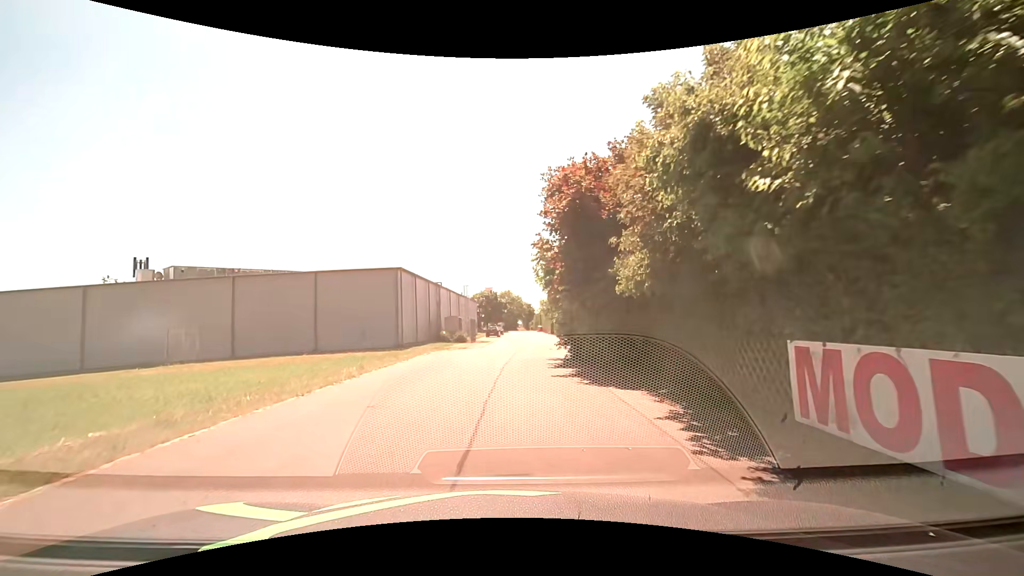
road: residential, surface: asphalt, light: Day
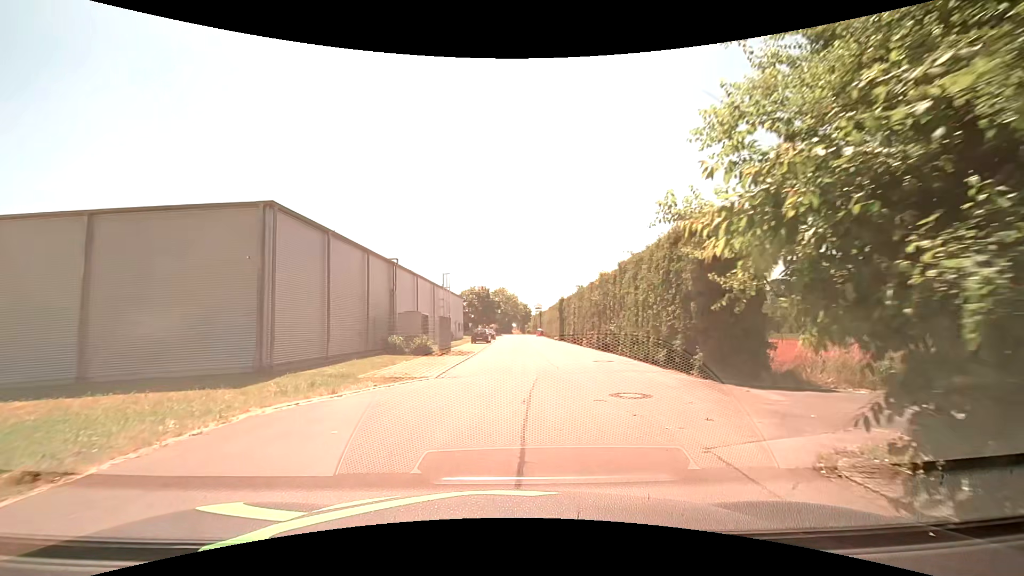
(+0.2, +17.6) m; +1°
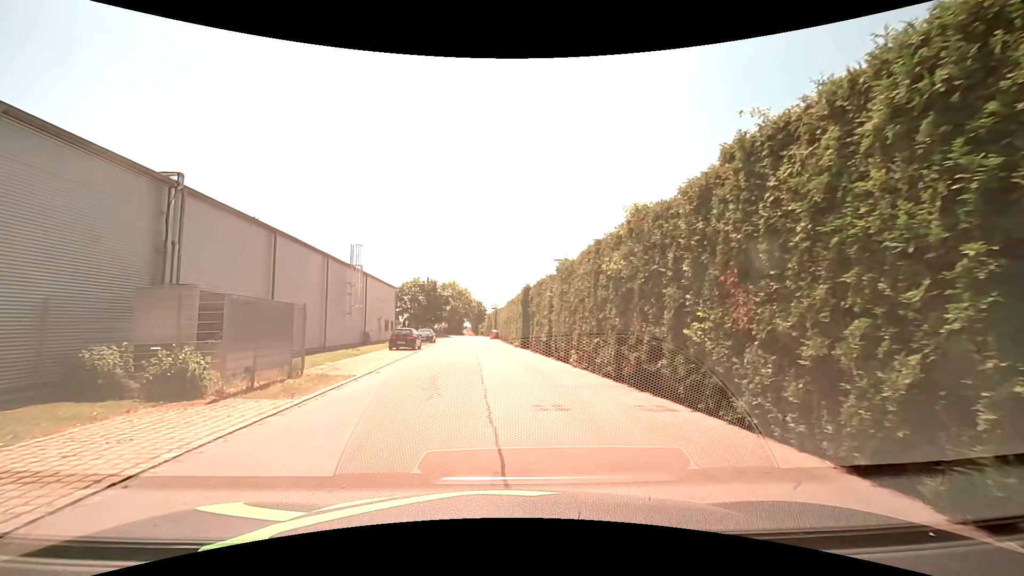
(+1.2, +16.3) m; +5°
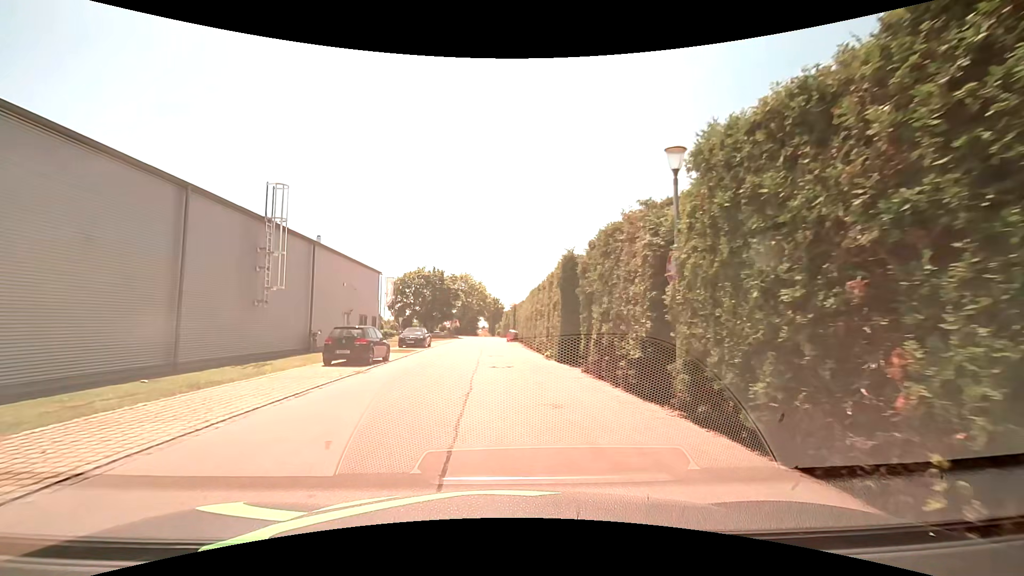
(-0.2, +15.0) m; -2°
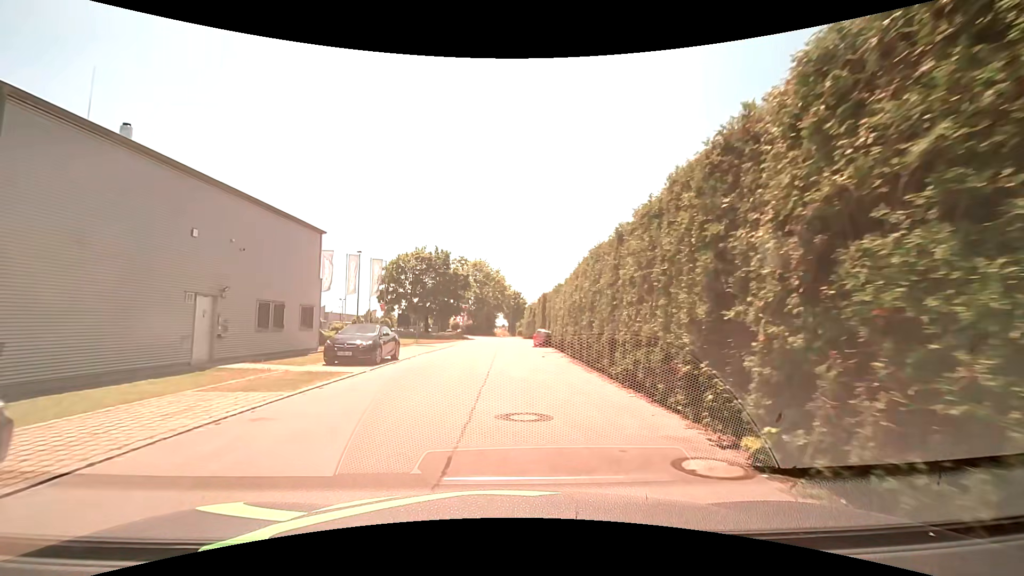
(-0.3, +17.6) m; -2°
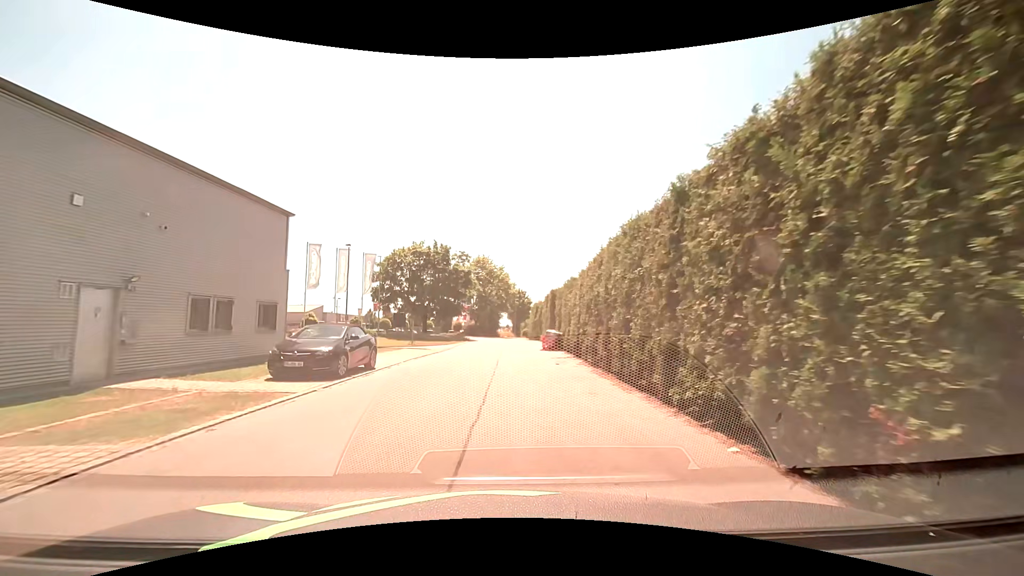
(0.0, +4.3) m; 0°
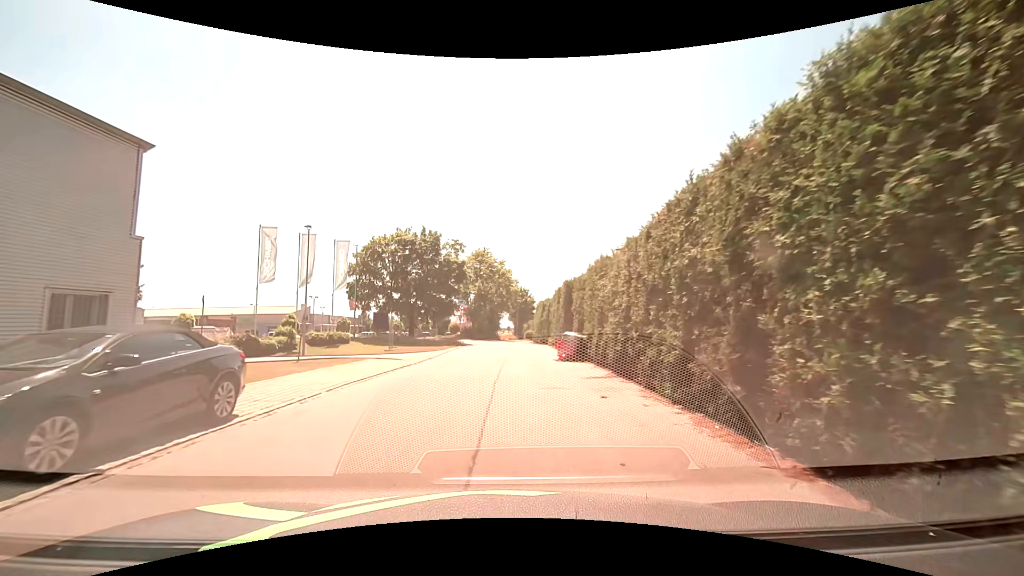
(-0.1, +8.5) m; 0°
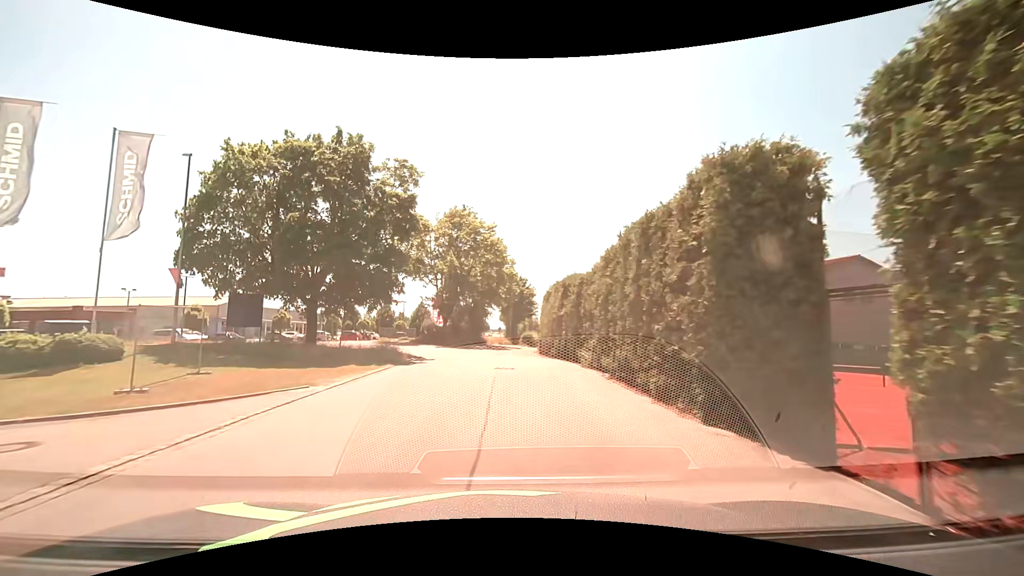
(+0.1, +22.2) m; +1°
